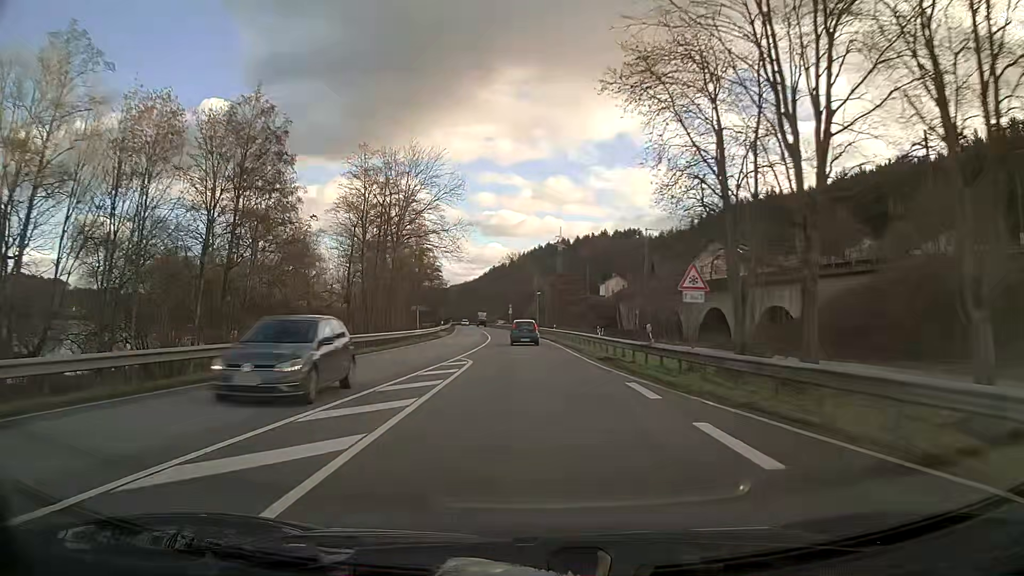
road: primary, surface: asphalt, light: Day
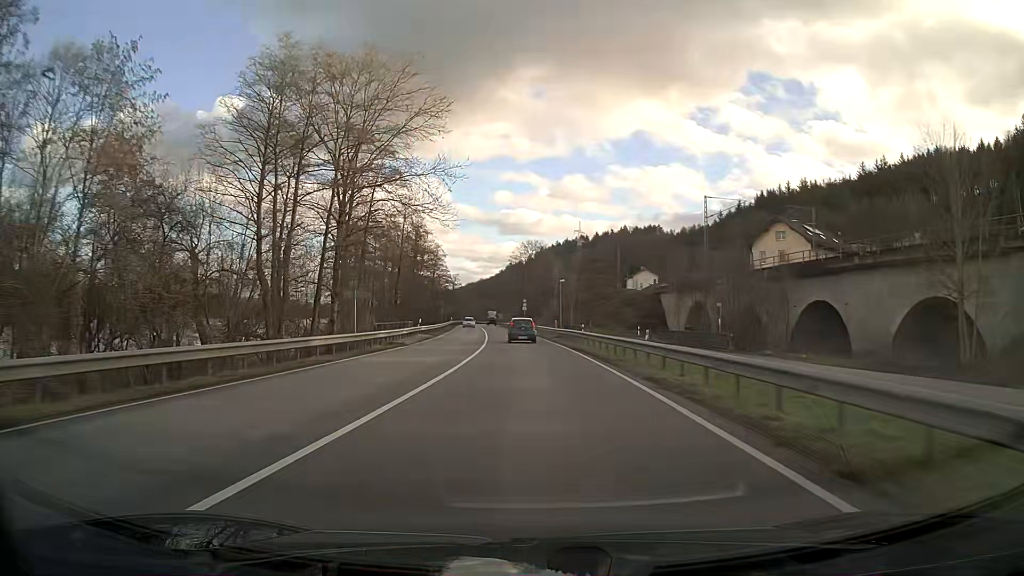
(-0.2, +23.7) m; -1°
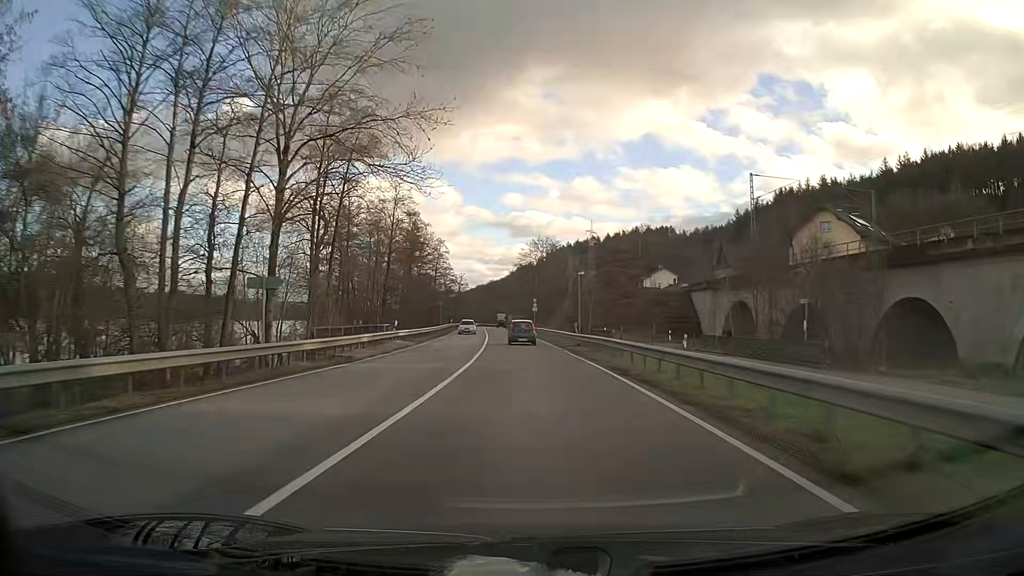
(-0.1, +12.0) m; -1°
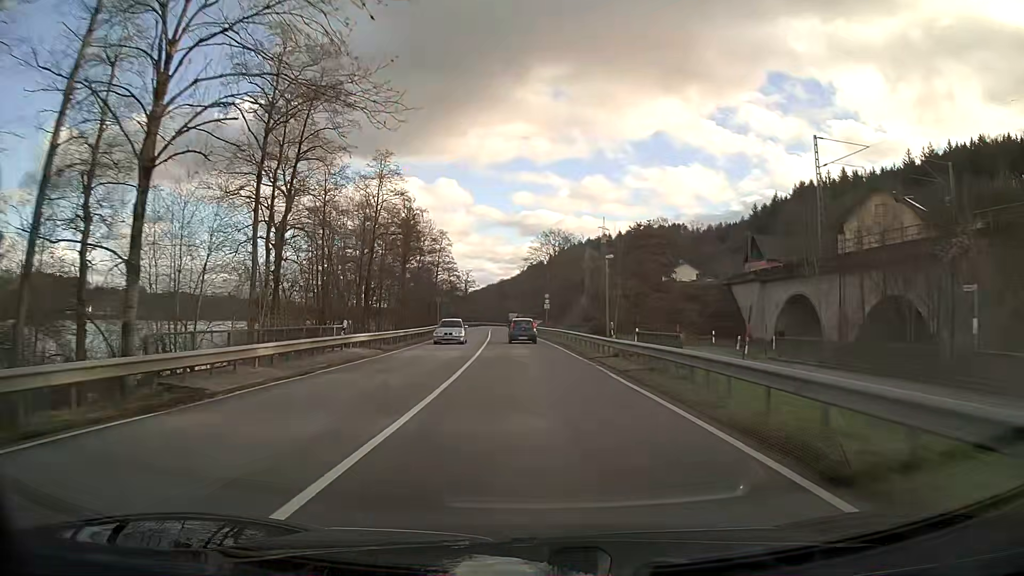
(-0.1, +12.1) m; -1°
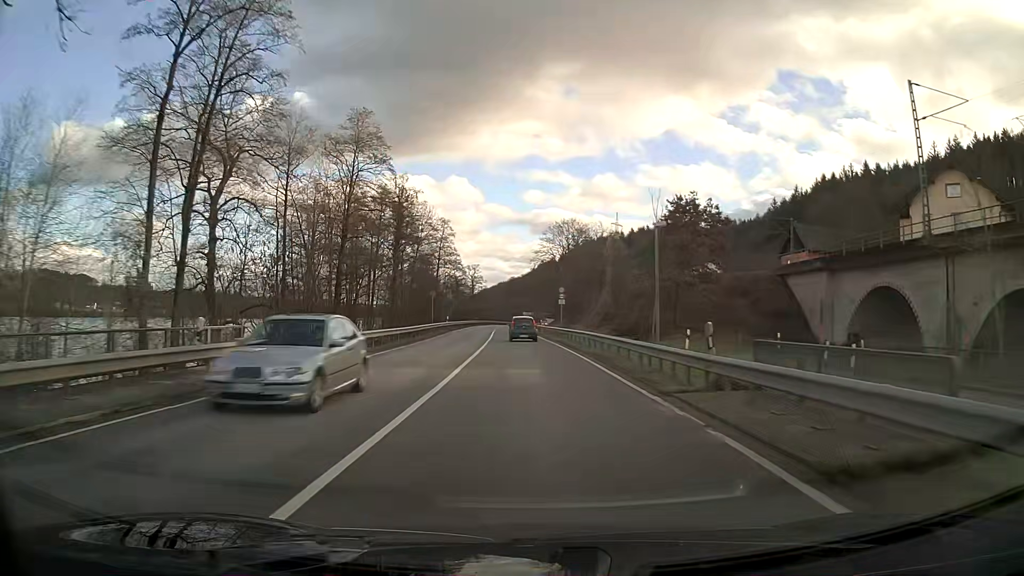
(-0.1, +12.1) m; -1°
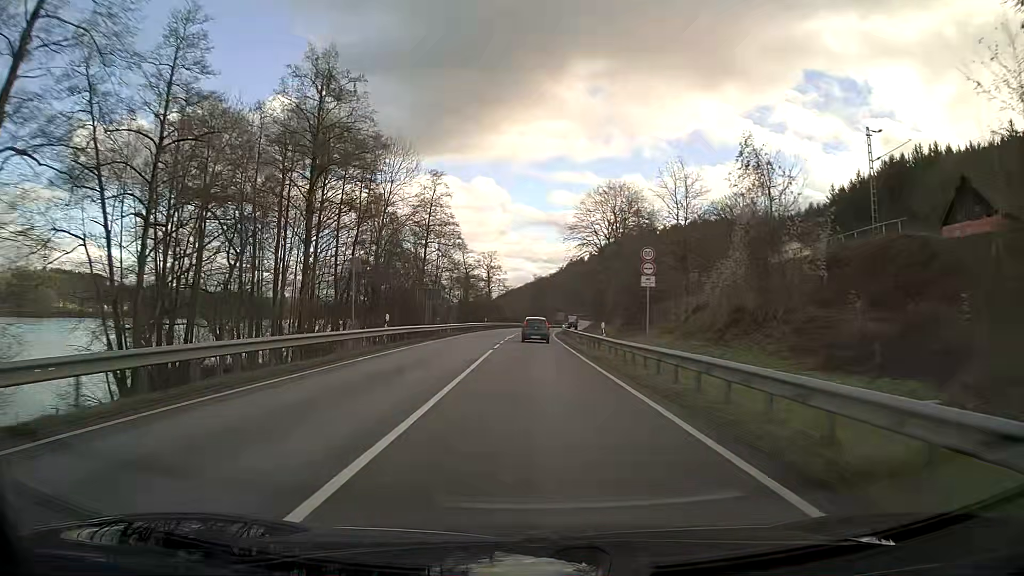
(-0.8, +36.7) m; -2°
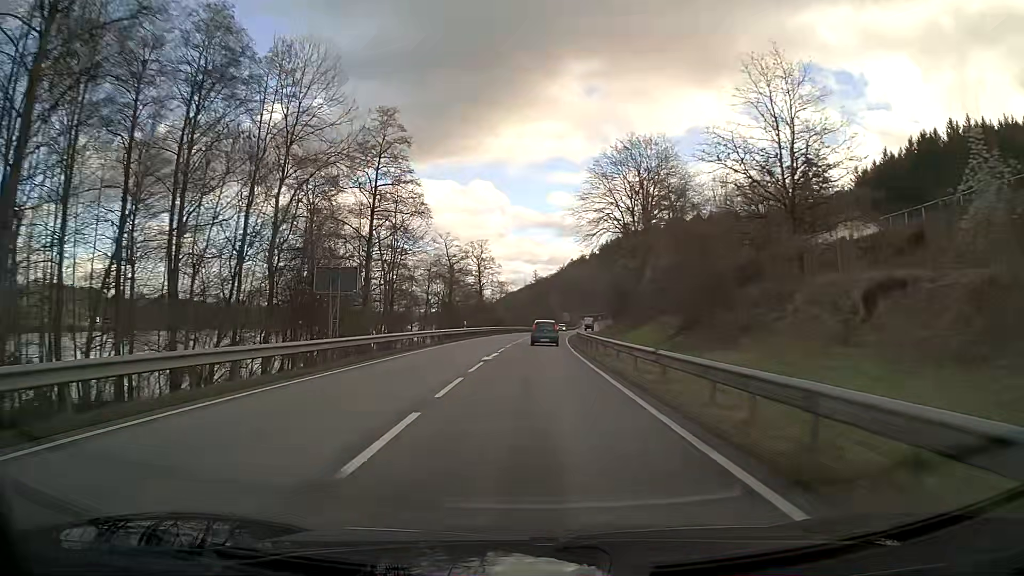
(0.0, +24.5) m; 0°
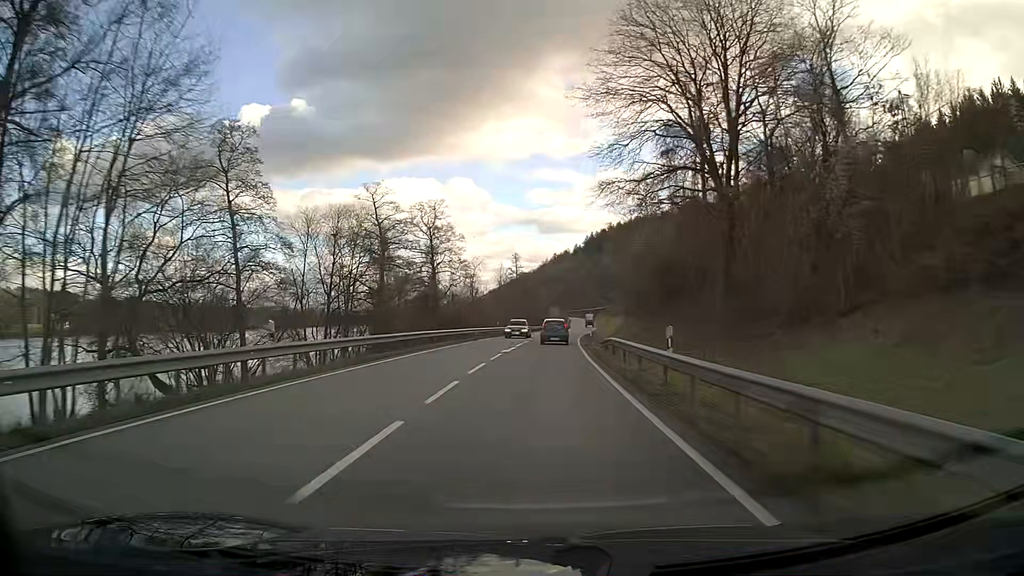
(+0.5, +36.7) m; +2°
